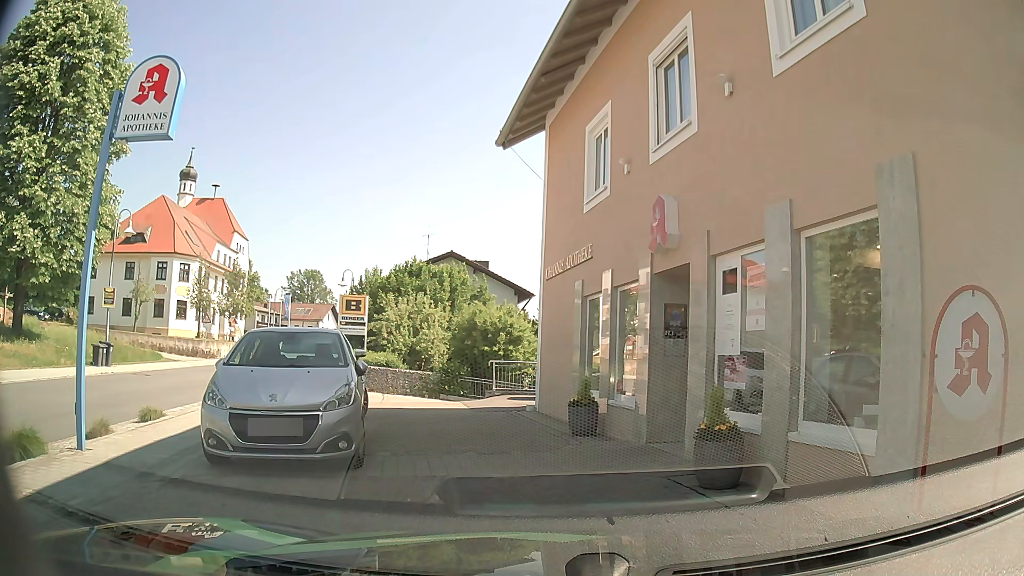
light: Day
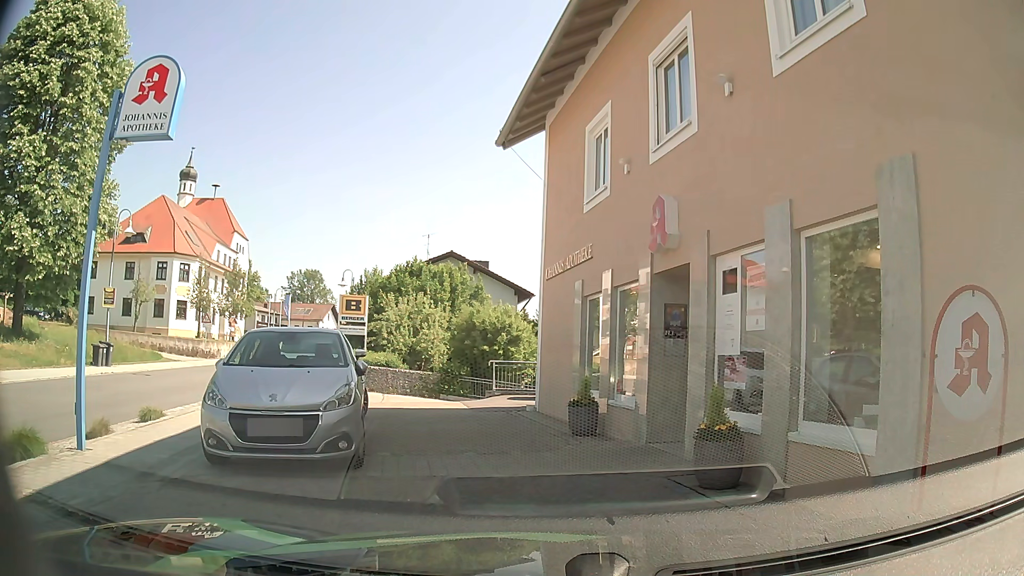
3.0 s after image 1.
(0.0, 0.0) m; 0°
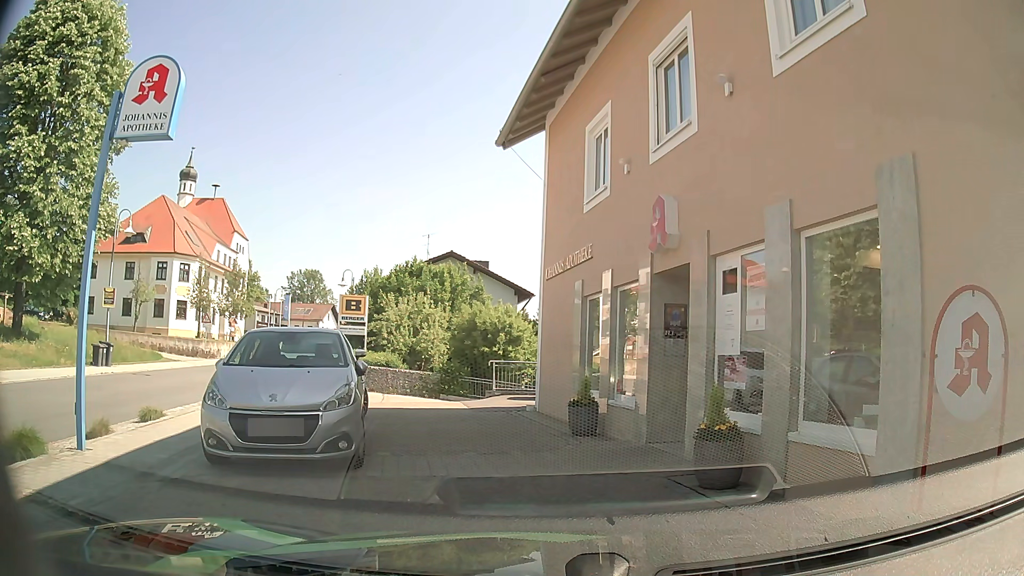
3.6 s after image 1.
(0.0, 0.0) m; 0°
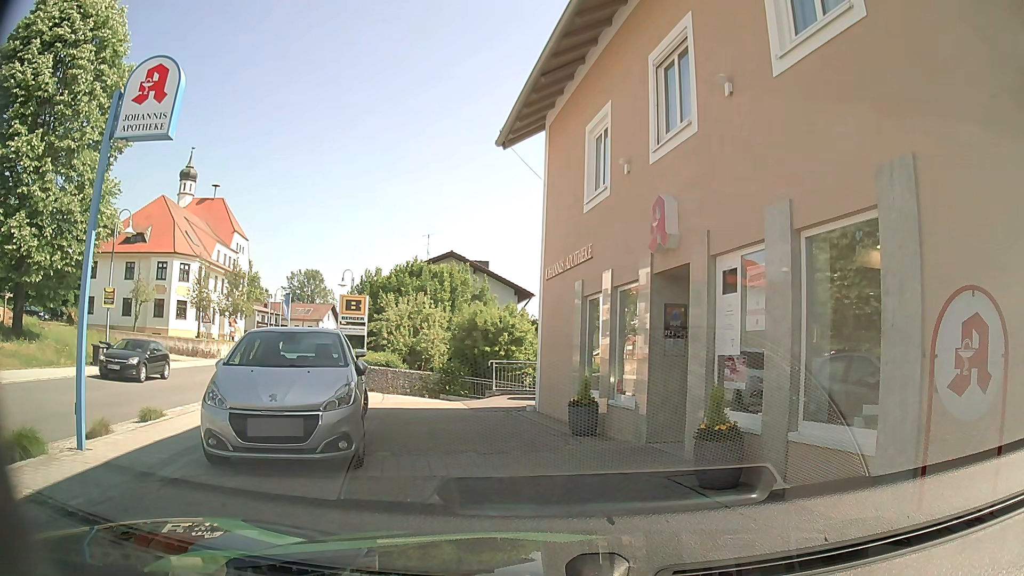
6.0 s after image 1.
(0.0, 0.0) m; 0°
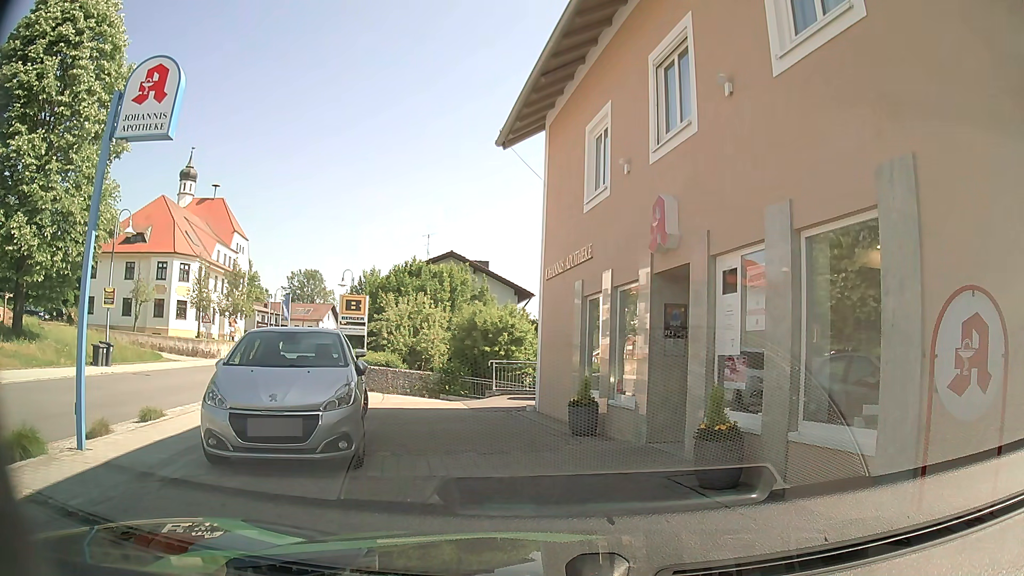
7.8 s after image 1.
(0.0, 0.0) m; 0°
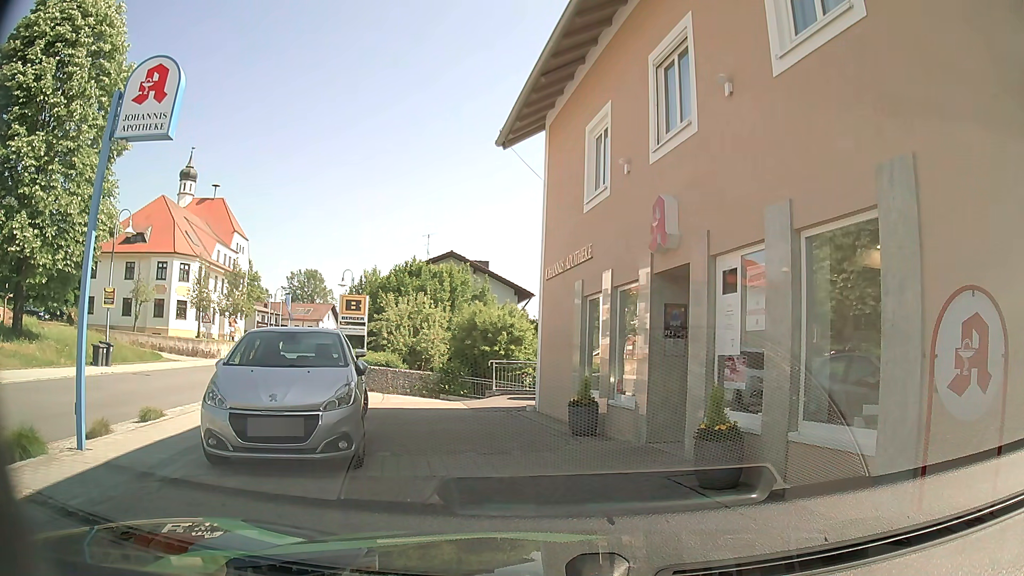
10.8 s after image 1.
(0.0, 0.0) m; 0°
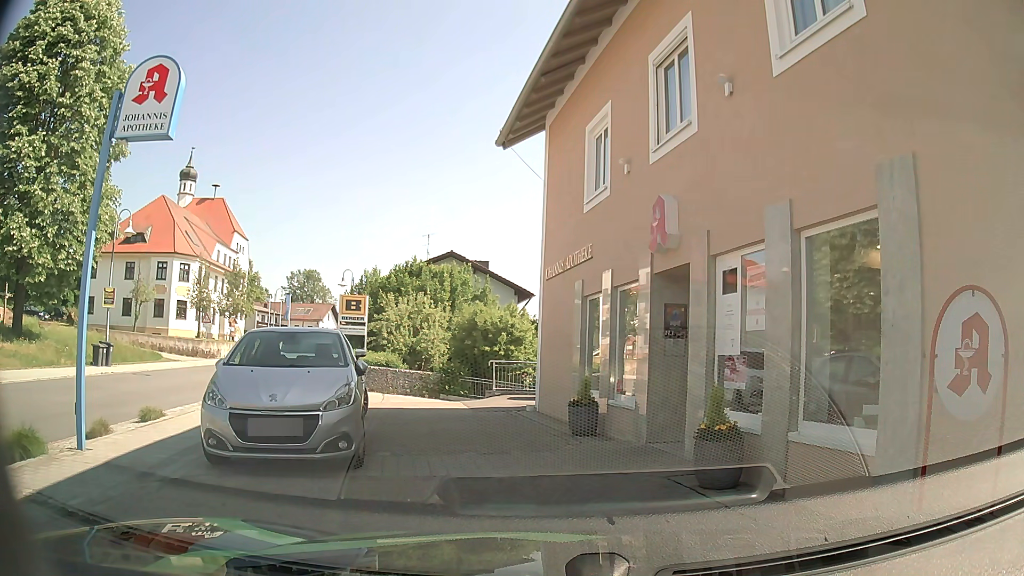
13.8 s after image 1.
(0.0, 0.0) m; 0°
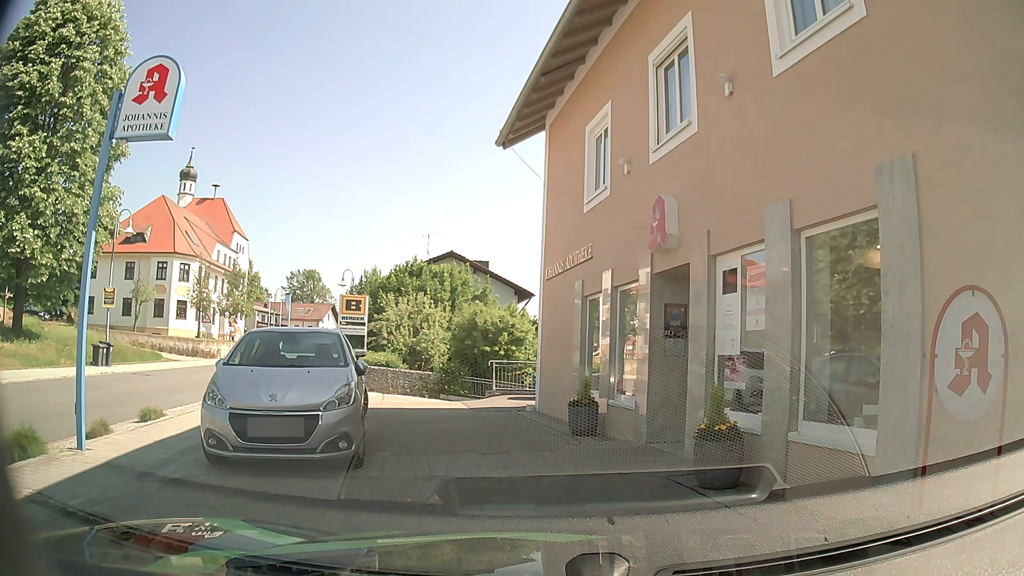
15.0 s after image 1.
(0.0, 0.0) m; 0°
